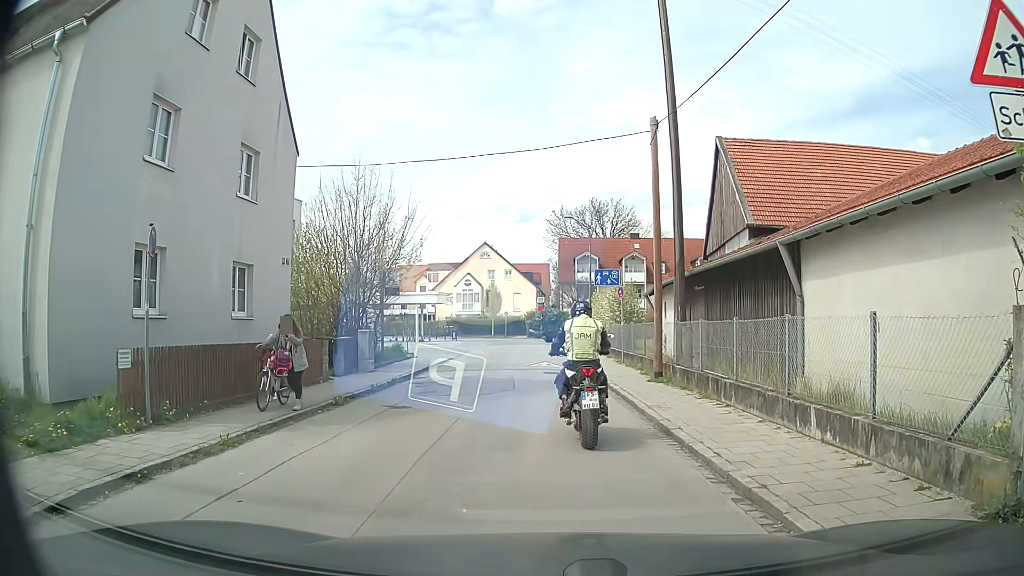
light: Day
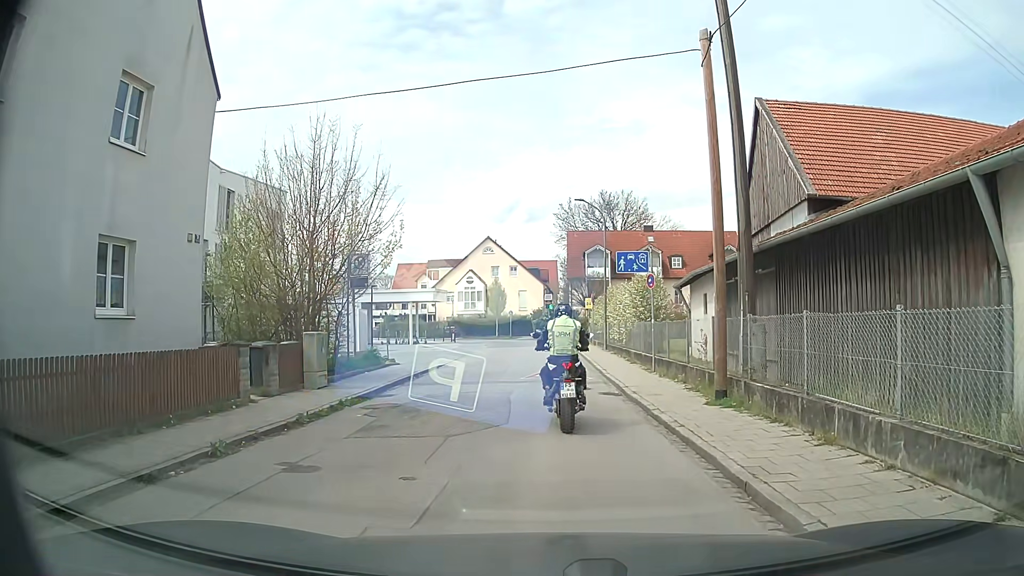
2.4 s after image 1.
(+0.1, +5.4) m; +2°
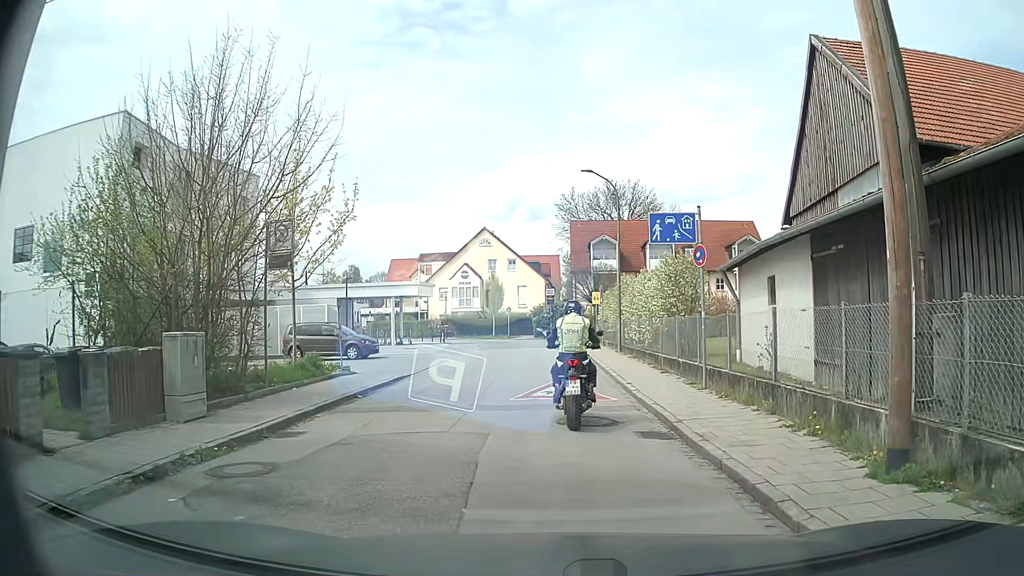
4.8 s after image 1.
(0.0, +6.0) m; +1°
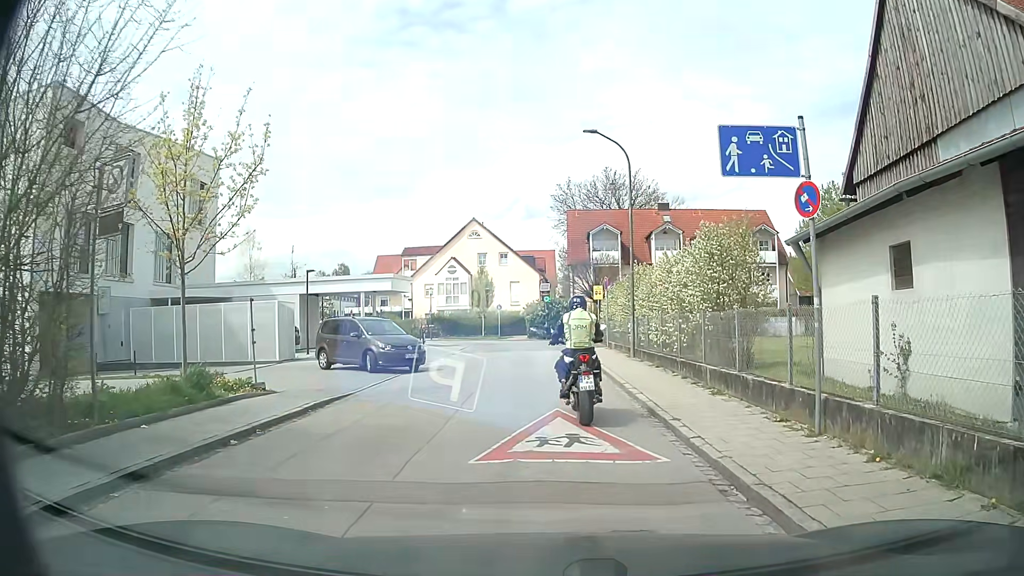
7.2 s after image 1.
(-0.1, +5.8) m; 0°
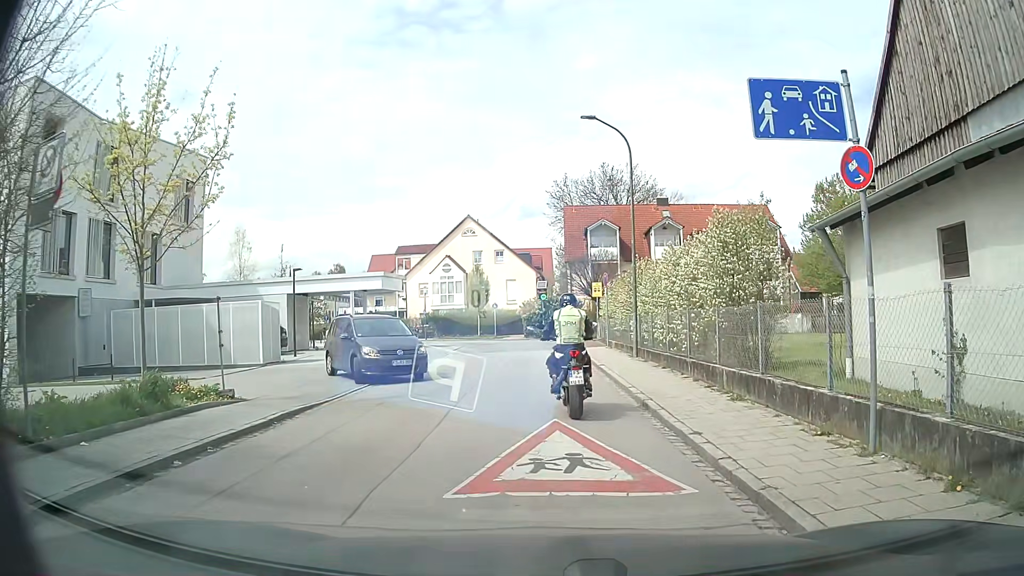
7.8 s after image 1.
(0.0, +1.4) m; -1°
